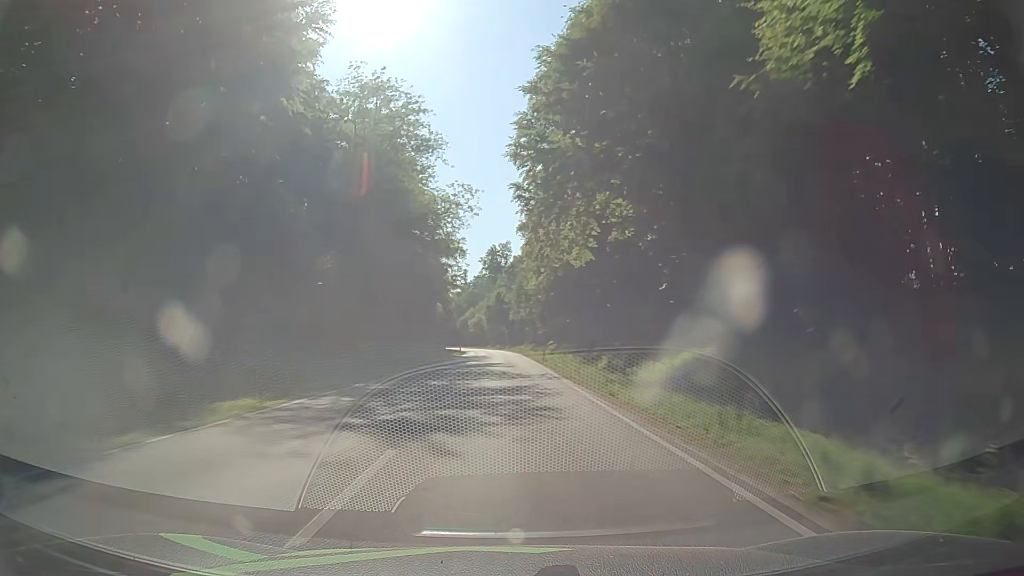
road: secondary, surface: asphalt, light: Day
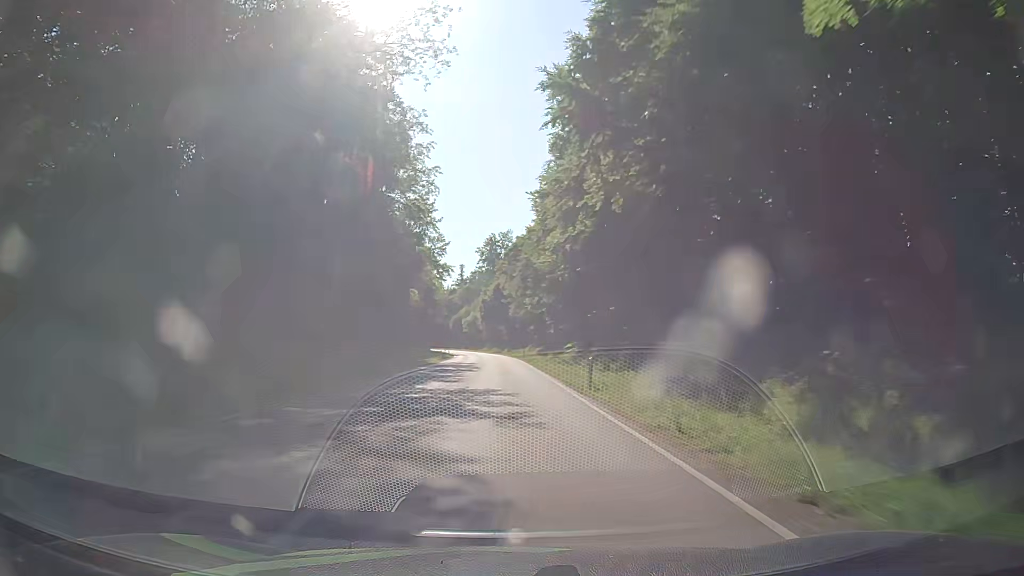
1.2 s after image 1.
(+0.1, +27.2) m; 0°
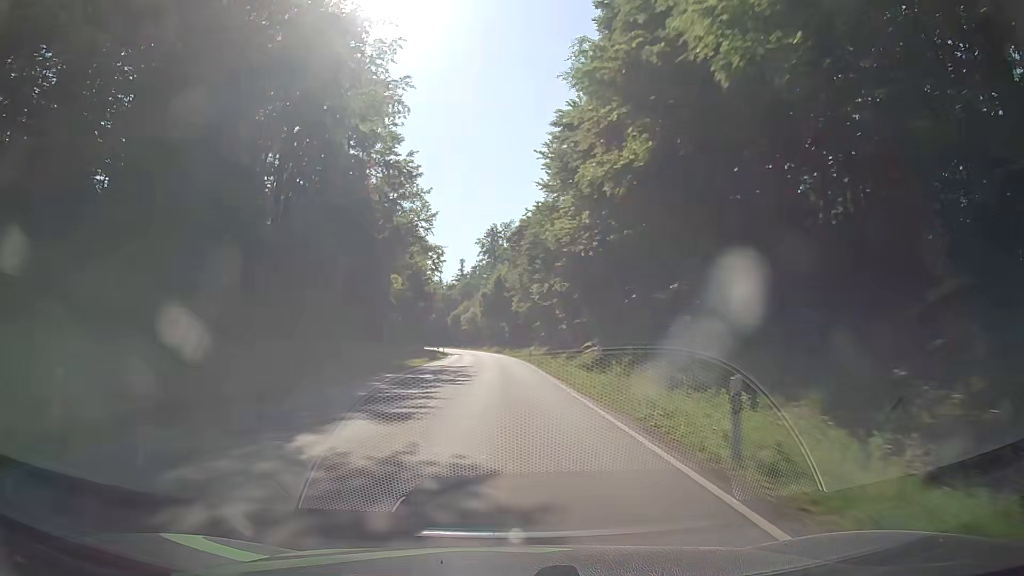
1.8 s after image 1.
(0.0, +13.6) m; 0°
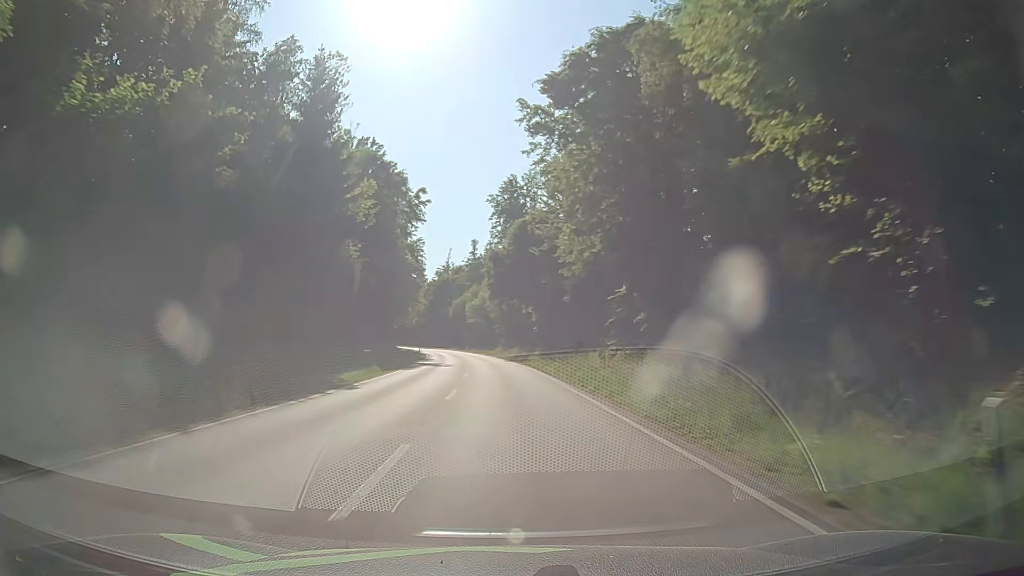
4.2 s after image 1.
(-0.8, +54.5) m; -1°
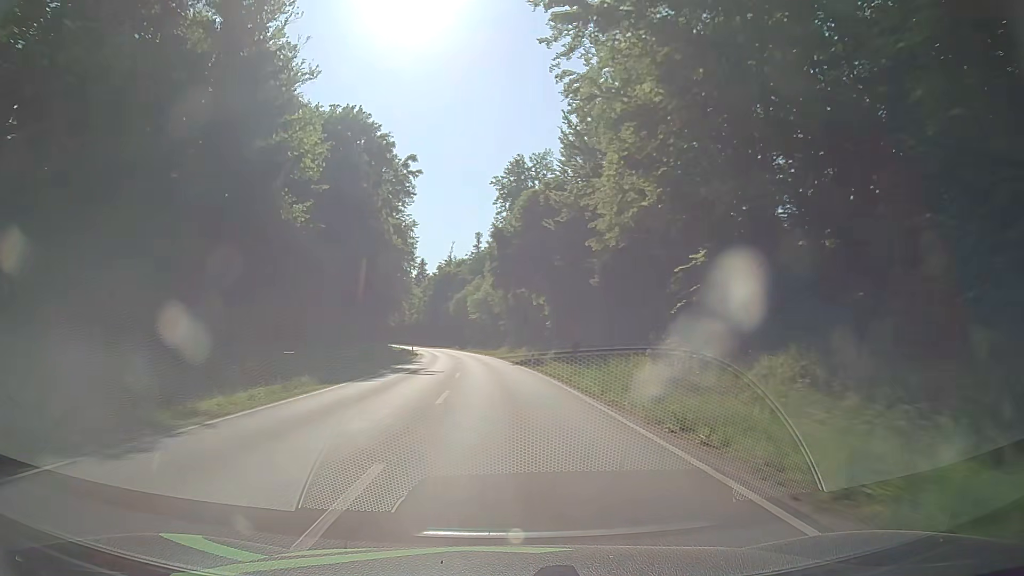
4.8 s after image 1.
(-0.1, +13.6) m; -1°
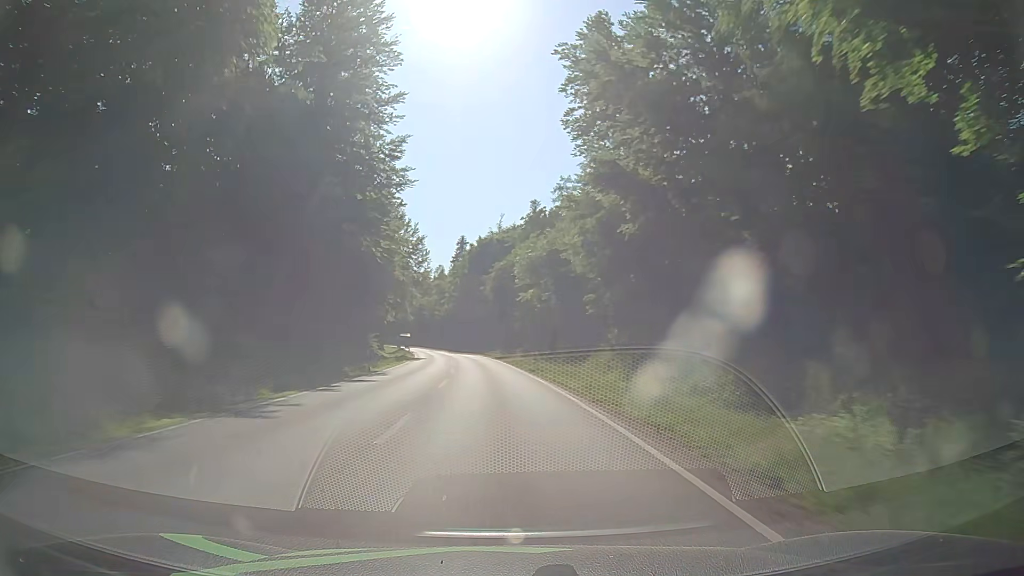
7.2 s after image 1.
(-2.2, +54.4) m; -5°
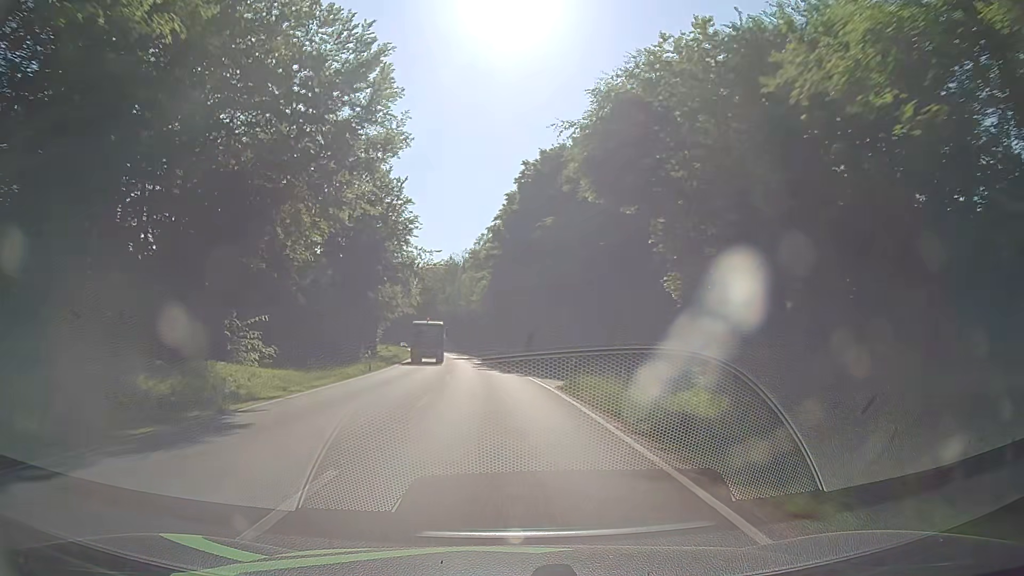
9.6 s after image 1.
(-1.9, +54.2) m; -4°
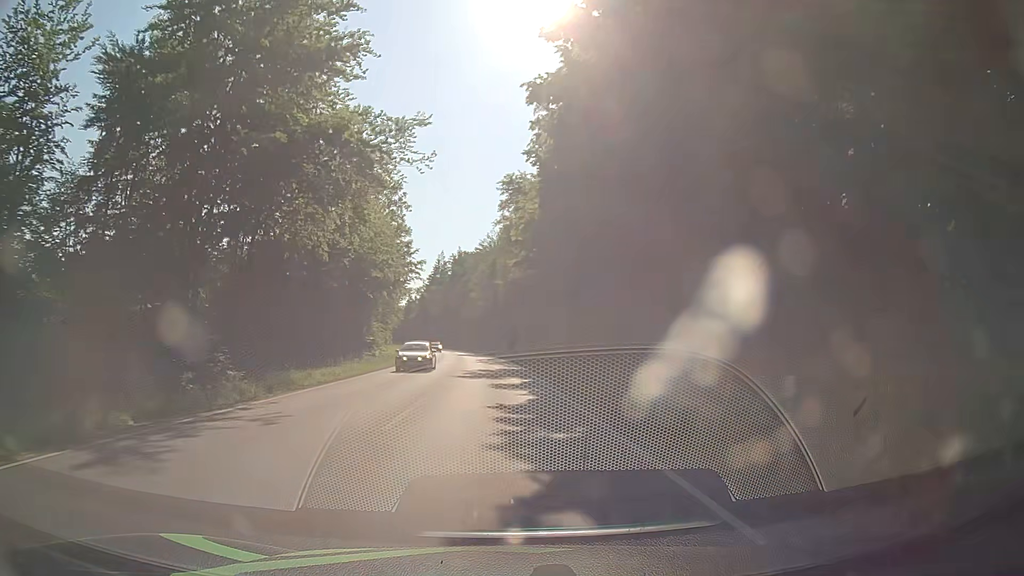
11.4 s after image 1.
(-1.9, +40.5) m; -5°
(0, +10) (0, +20) (0, +30) (-1, +40) (-1, +50) (-2, +60) (-2, +70) (-3, +80) (-4, +90) (-5, +100) m
